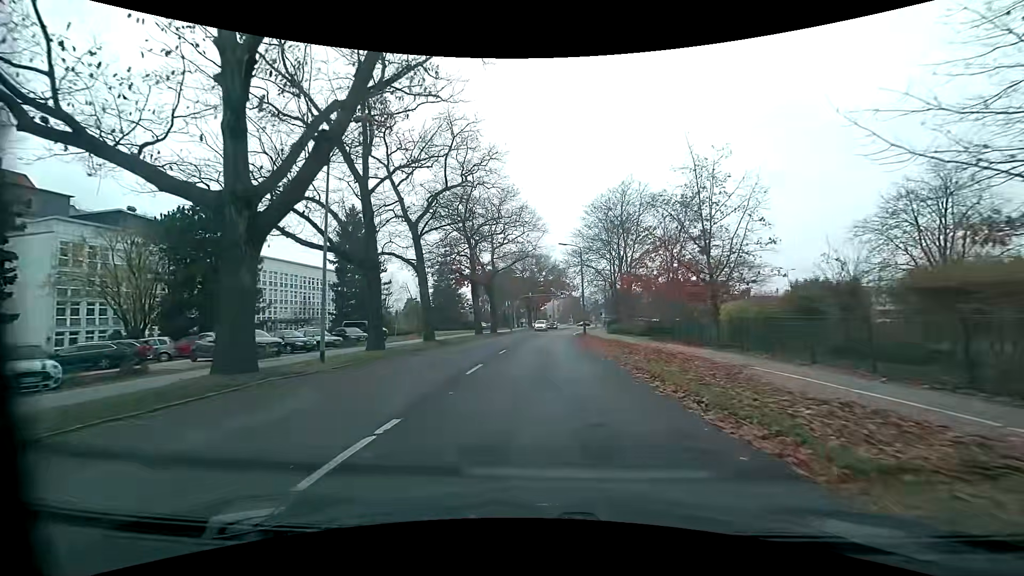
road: tertiary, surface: asphalt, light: Day
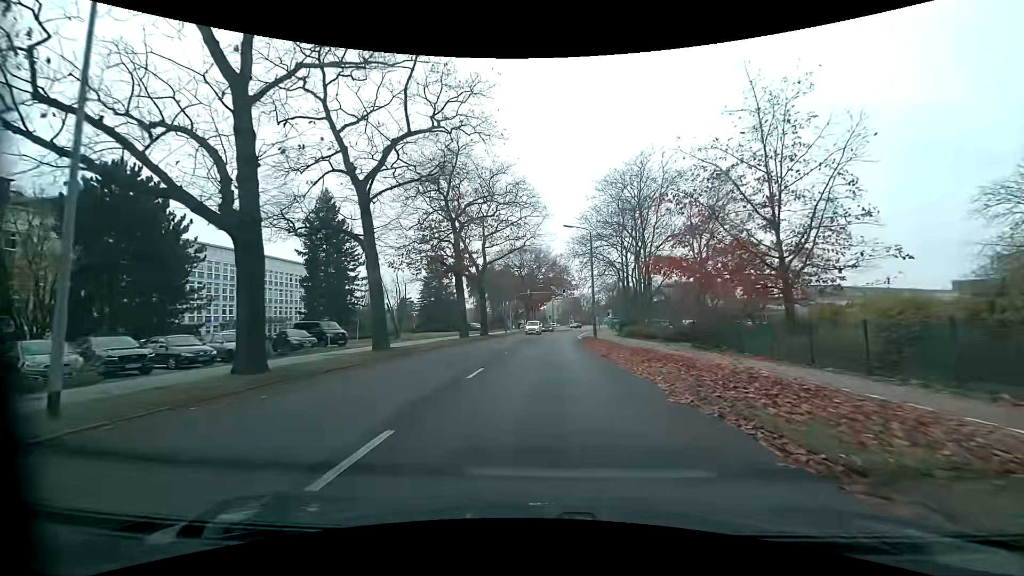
(-0.1, +9.7) m; -1°
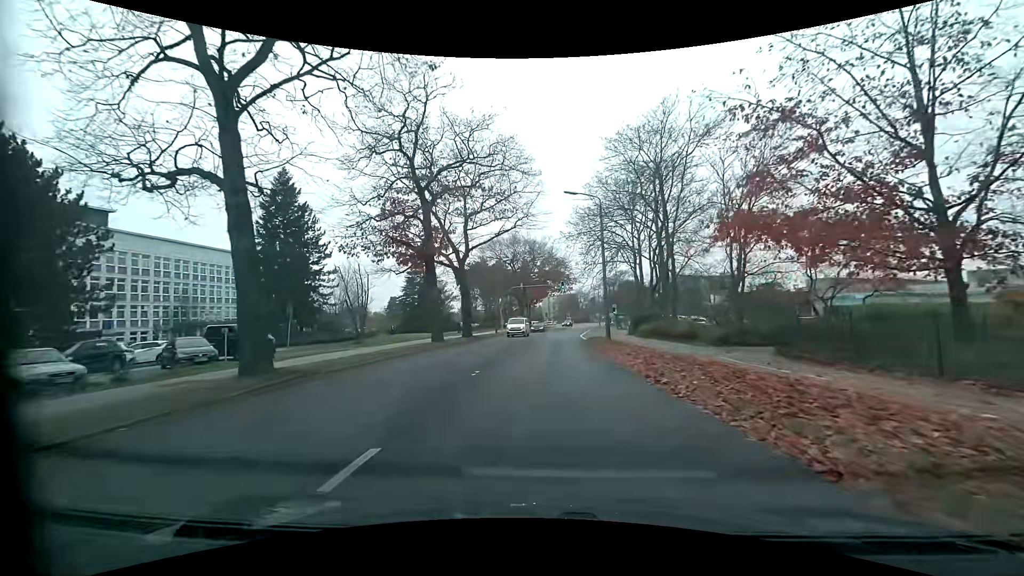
(+0.2, +9.6) m; +1°
(0, +10) (0, +20) (+1, +30) (+1, +40) (+2, +50) (+3, +60) (+4, +70) (+5, +80) (+6, +90) (+7, +100) m
